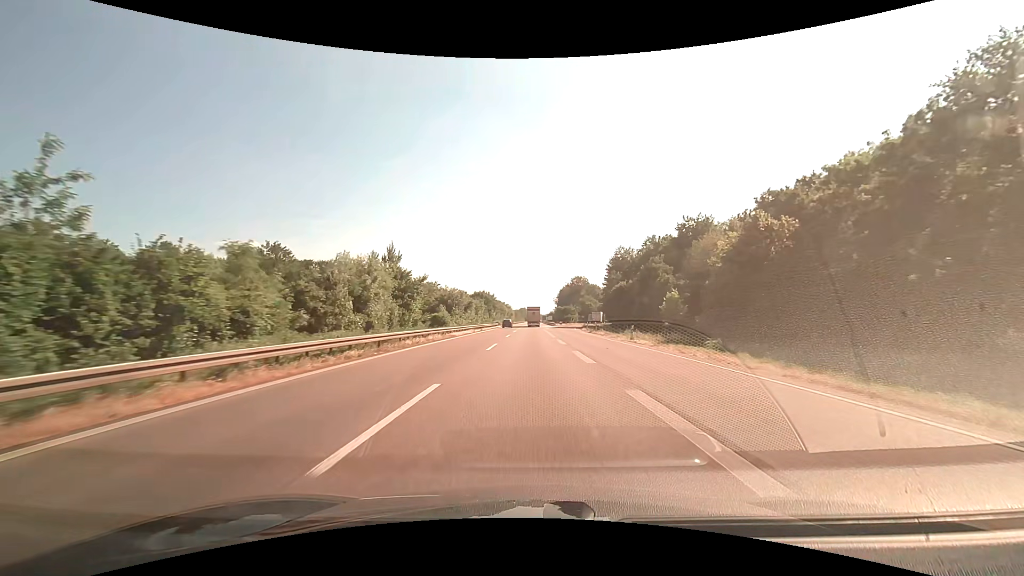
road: motorway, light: Day
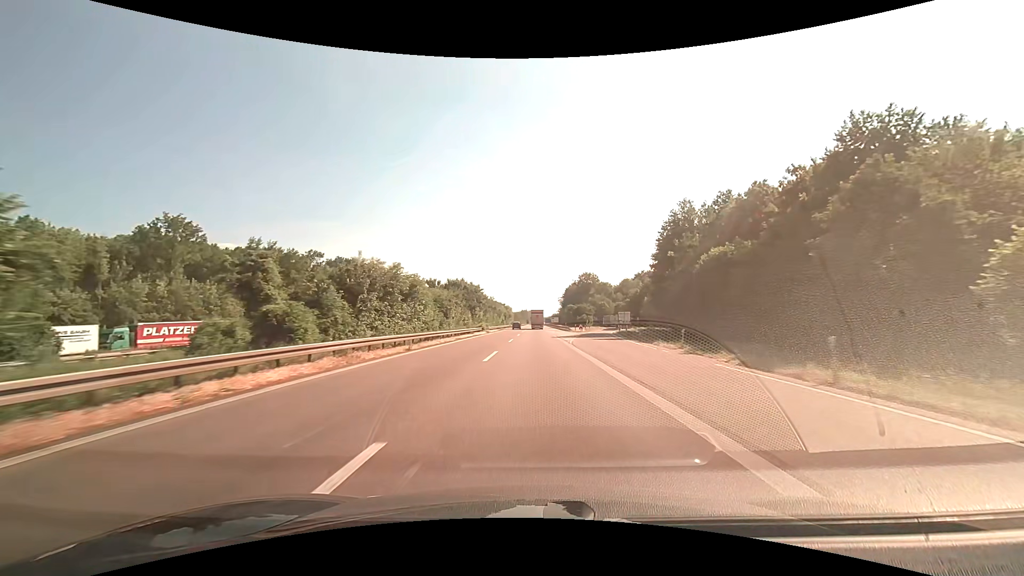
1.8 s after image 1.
(-0.2, +40.7) m; 0°
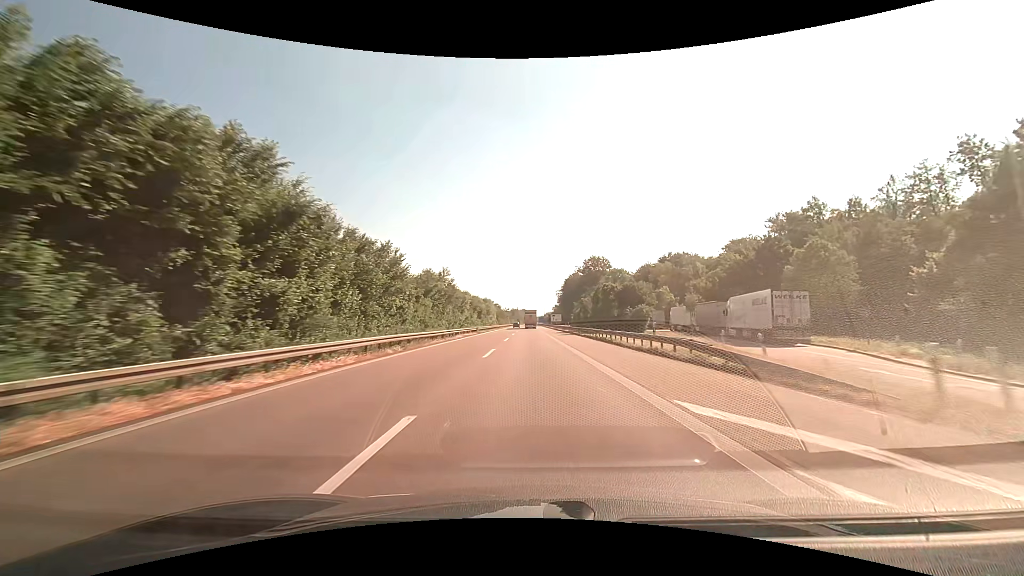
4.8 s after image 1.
(+0.7, +70.1) m; +1°
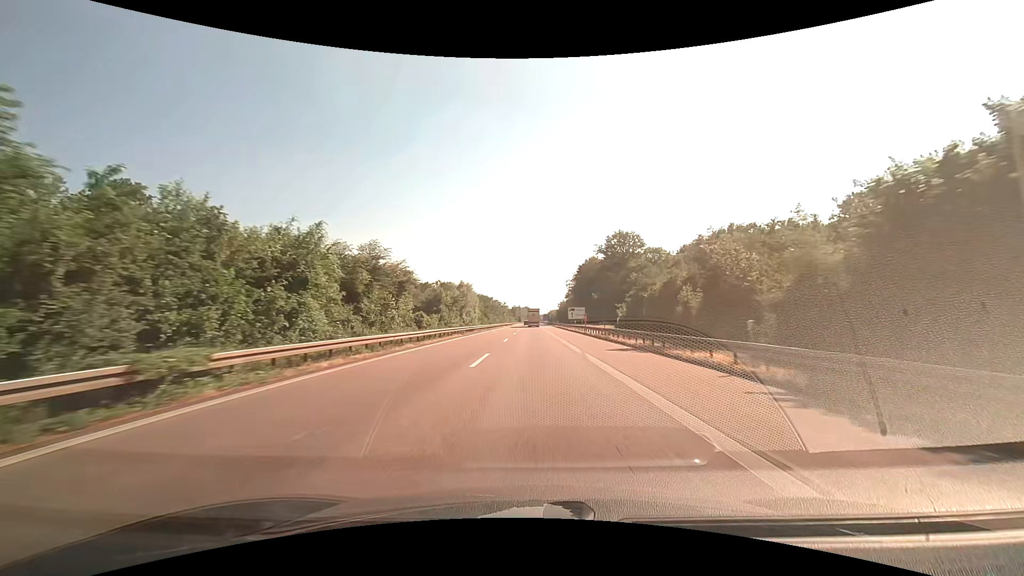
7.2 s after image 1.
(-0.1, +58.5) m; 0°
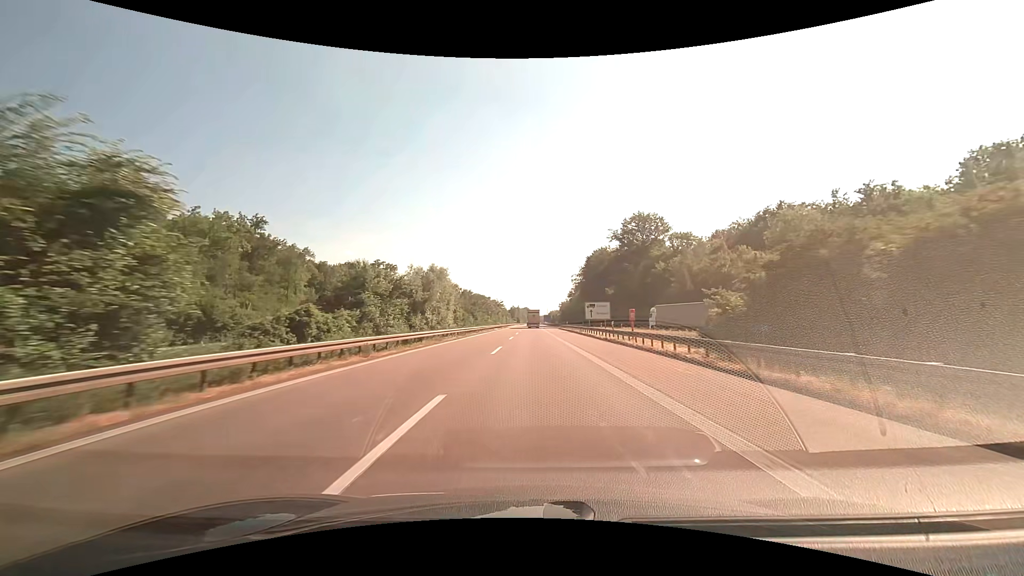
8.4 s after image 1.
(0.0, +29.3) m; 0°
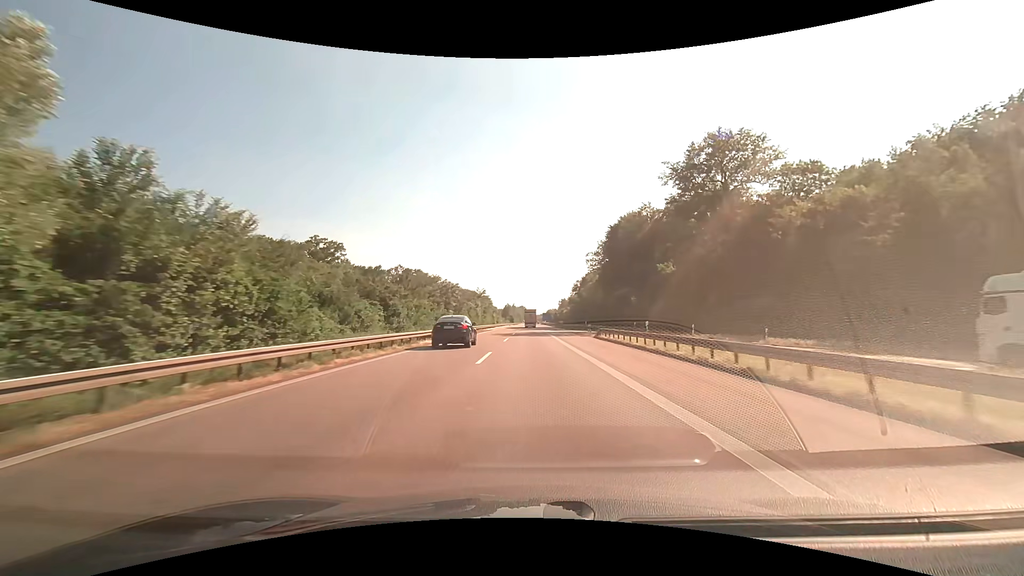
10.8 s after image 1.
(+0.3, +58.7) m; 0°
